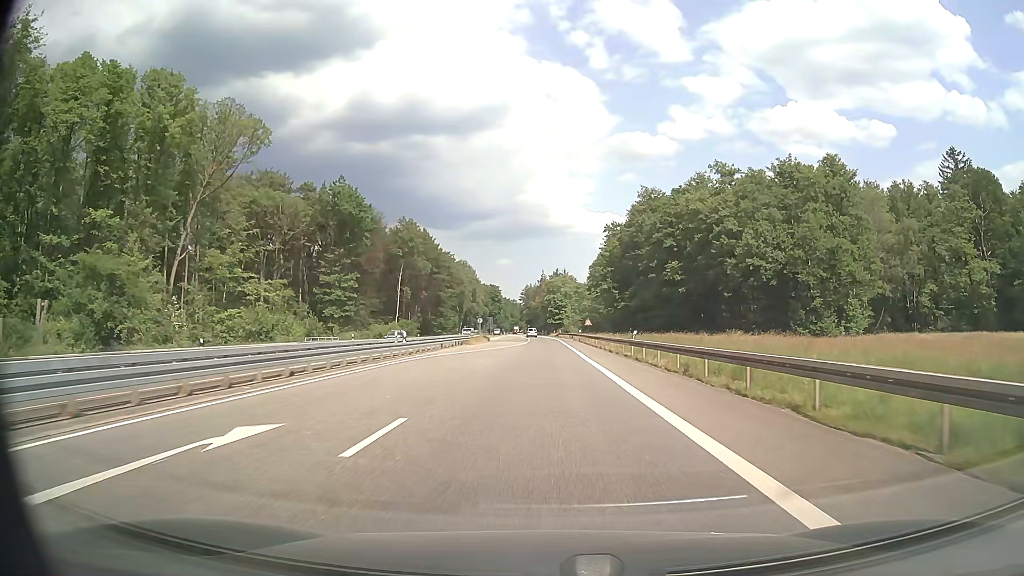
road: secondary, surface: asphalt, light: Day
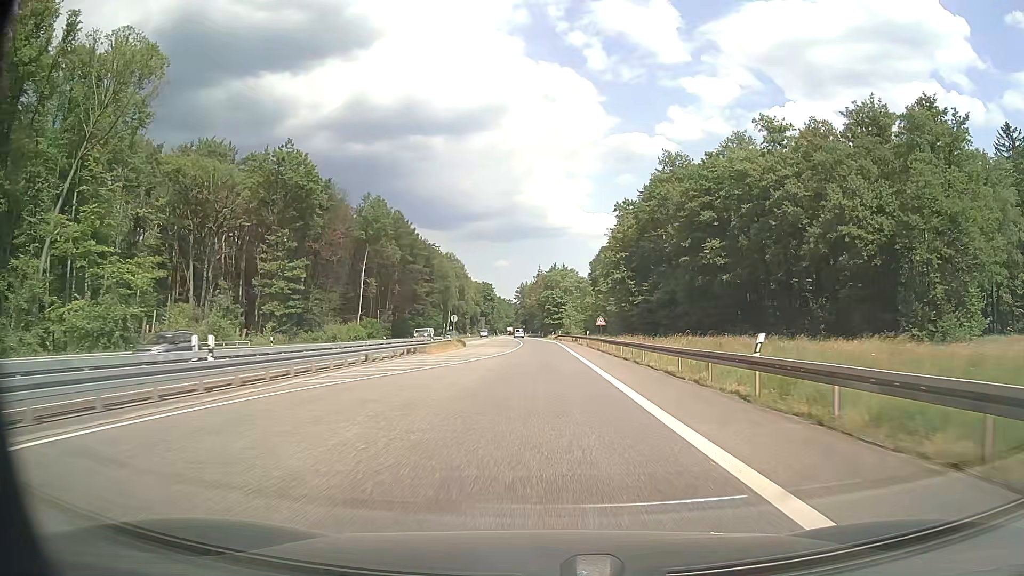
(+0.1, +21.1) m; 0°
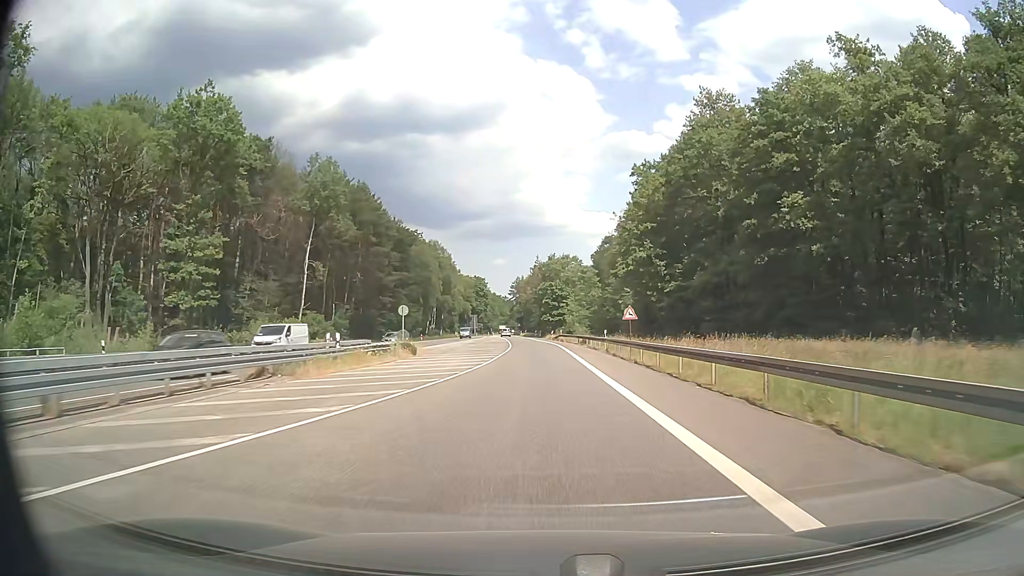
(0.0, +21.1) m; 0°
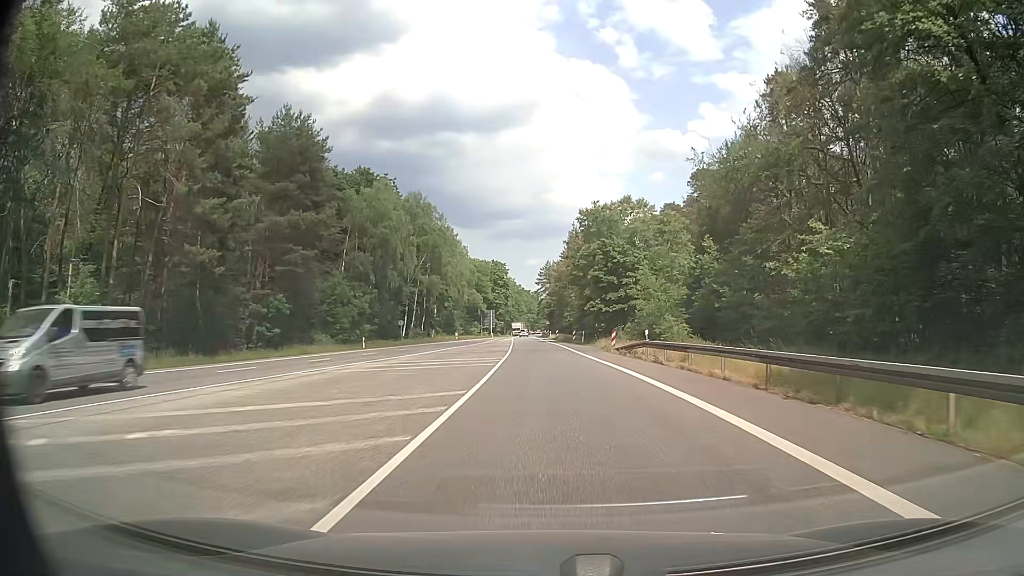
(-1.2, +53.0) m; -3°
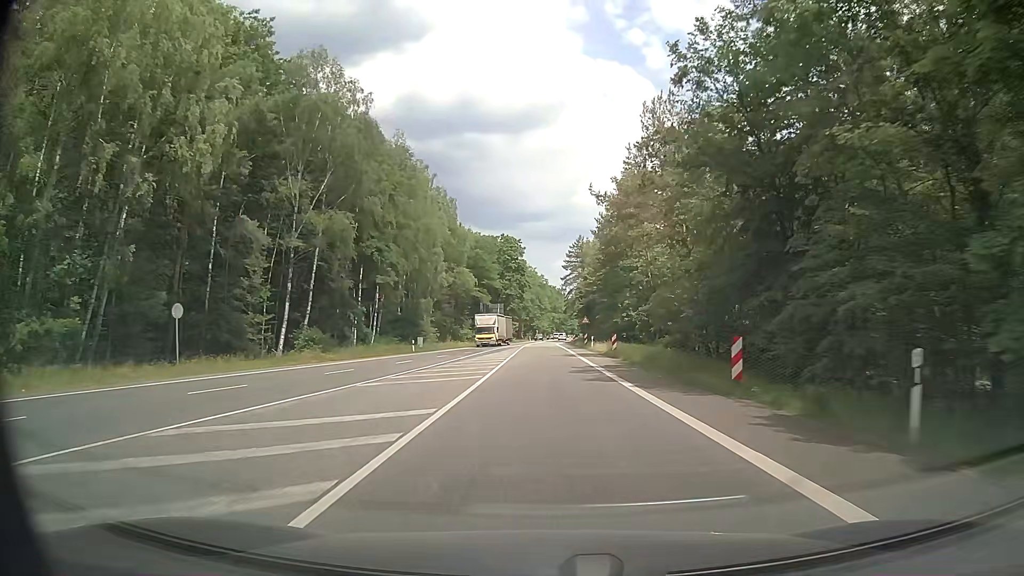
(-0.9, +52.9) m; -2°
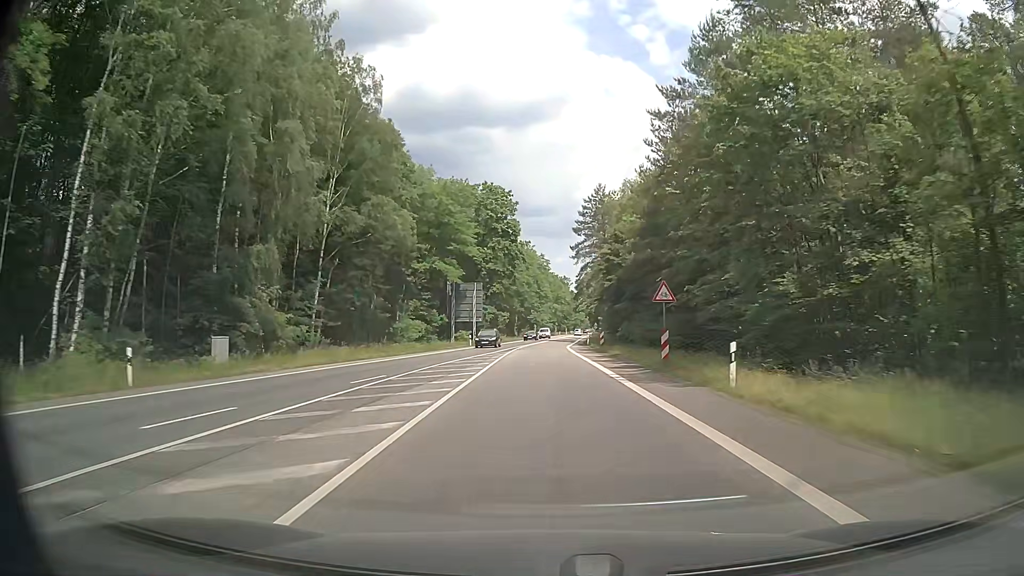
(-0.2, +42.1) m; 0°
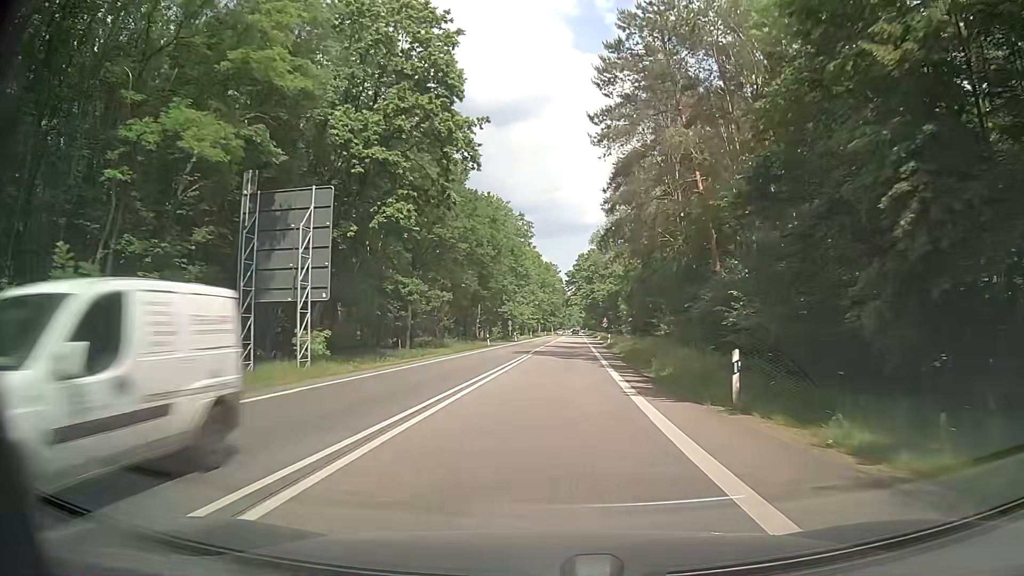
(+0.1, +52.5) m; +1°
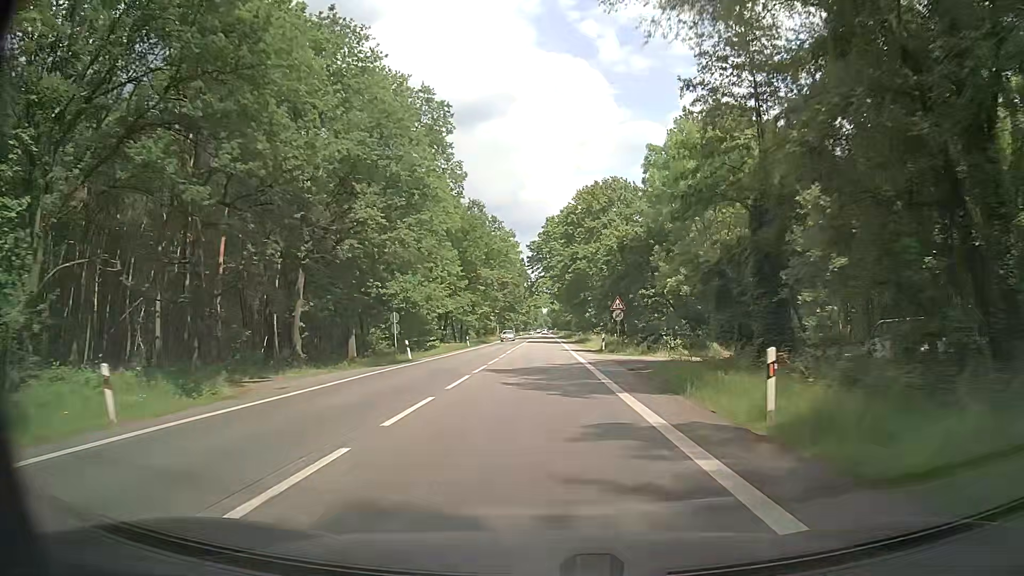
(+2.5, +53.1) m; +3°
(0, +10) (0, +20) (0, +30) (0, +40) (+1, +50) (+1, +60) (+1, +70) (+1, +80) (+1, +90) (+1, +100) m
